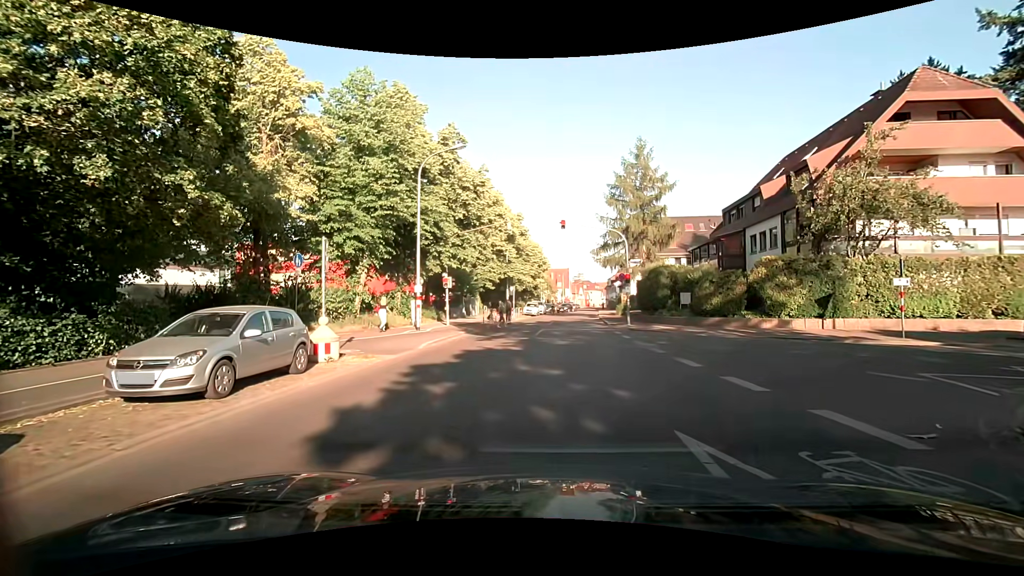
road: unclassified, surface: asphalt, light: Day
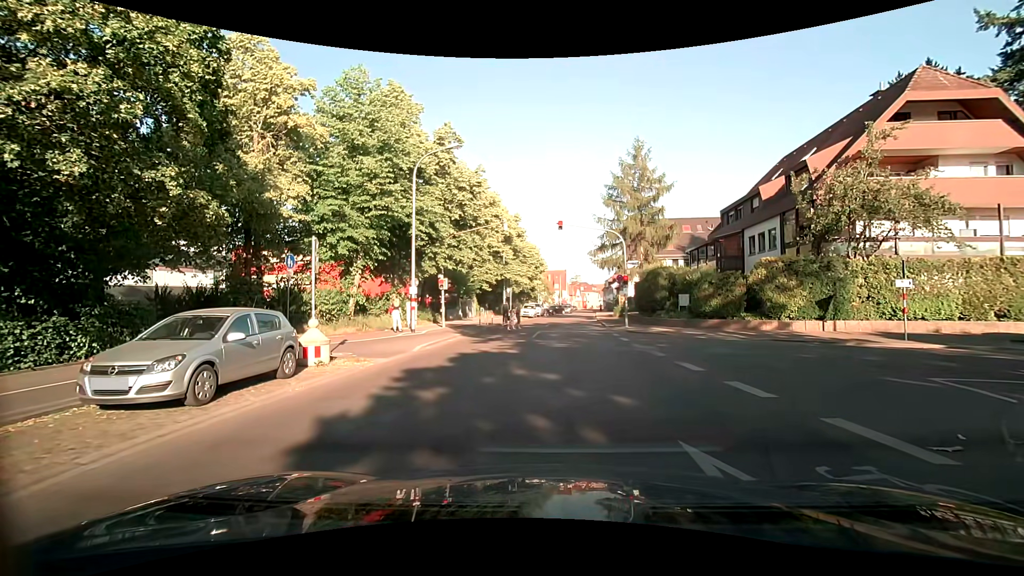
(0.0, +0.4) m; 0°
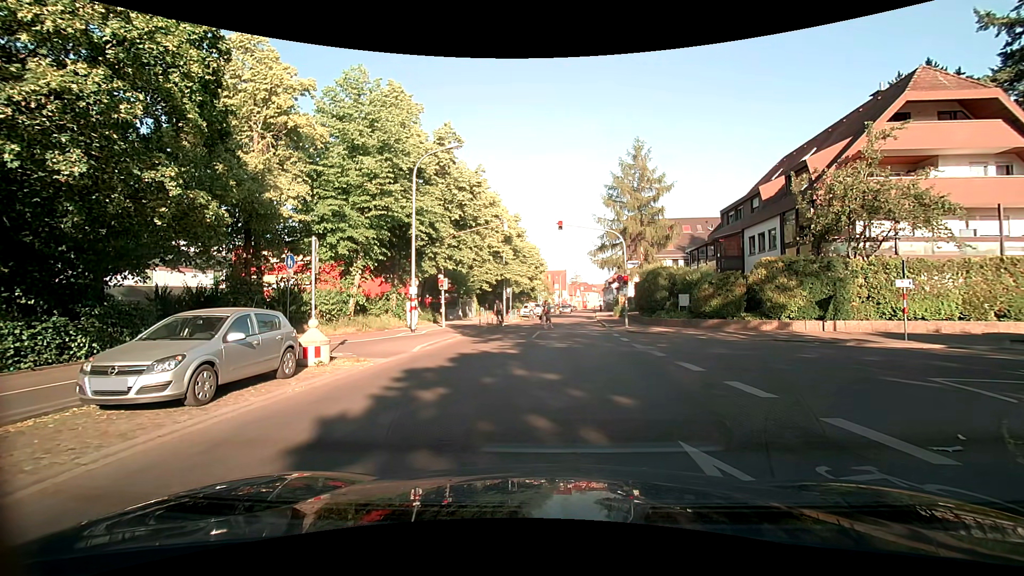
(0.0, +0.1) m; 0°
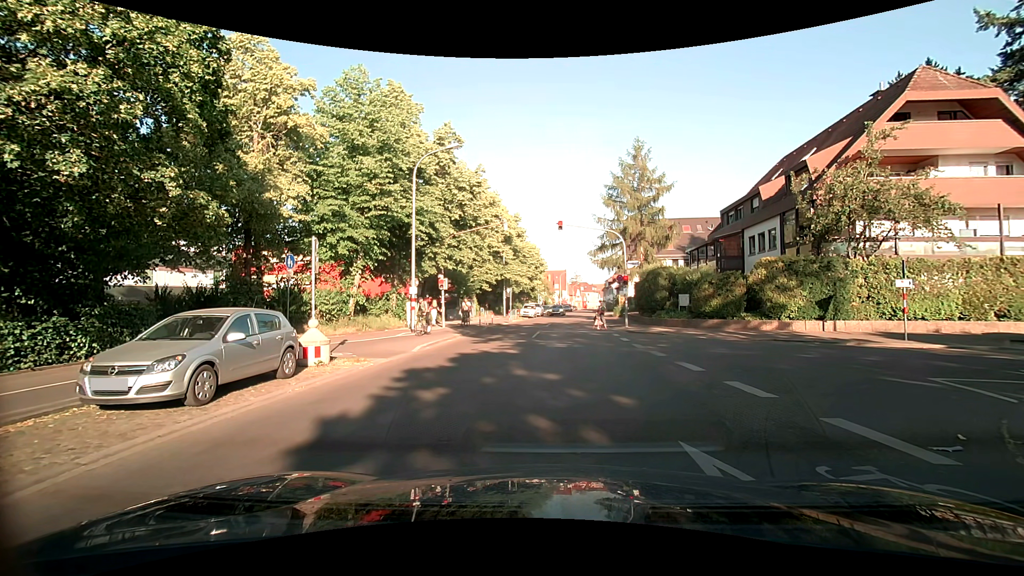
(0.0, 0.0) m; 0°
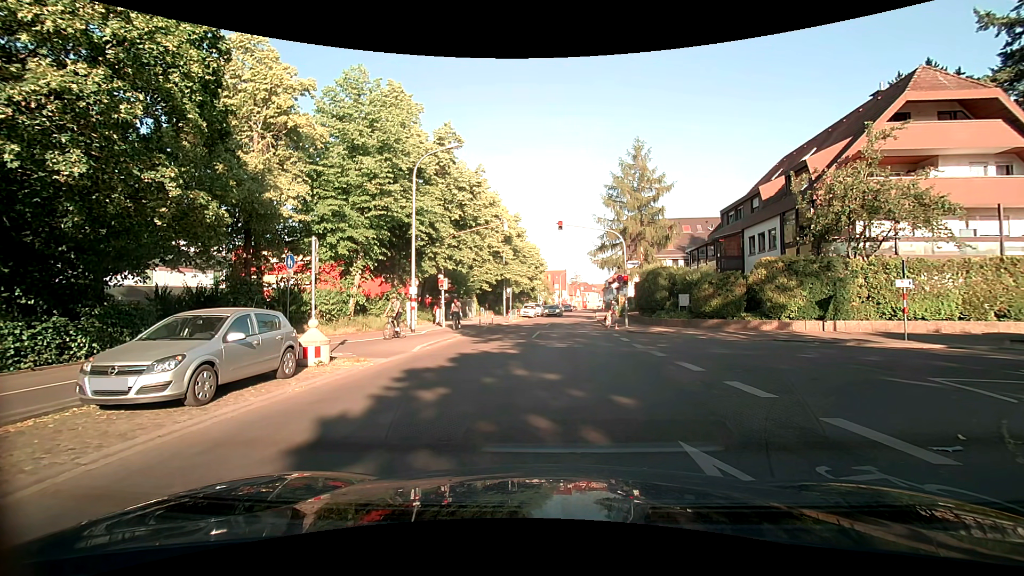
(0.0, 0.0) m; 0°
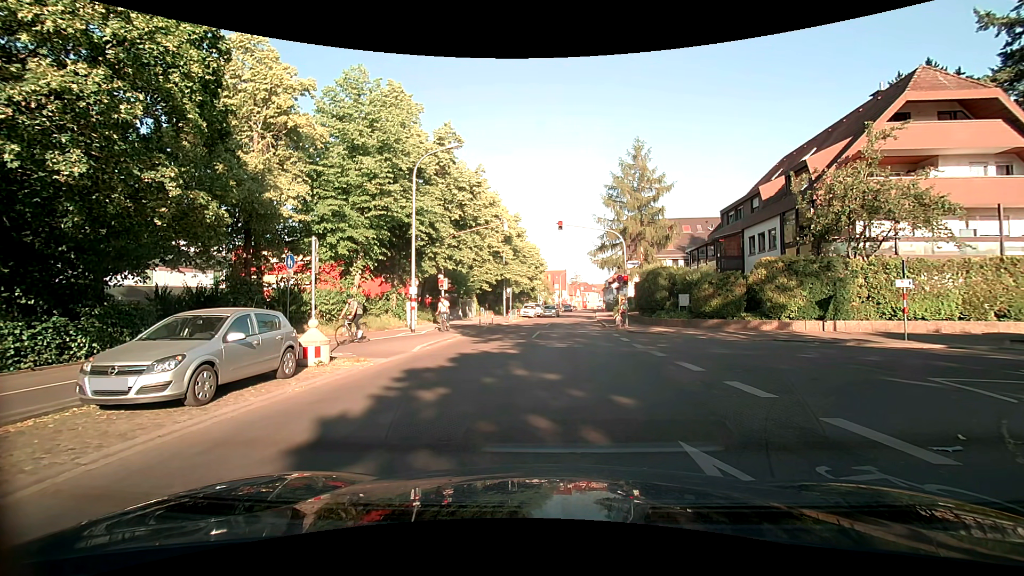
(0.0, 0.0) m; 0°
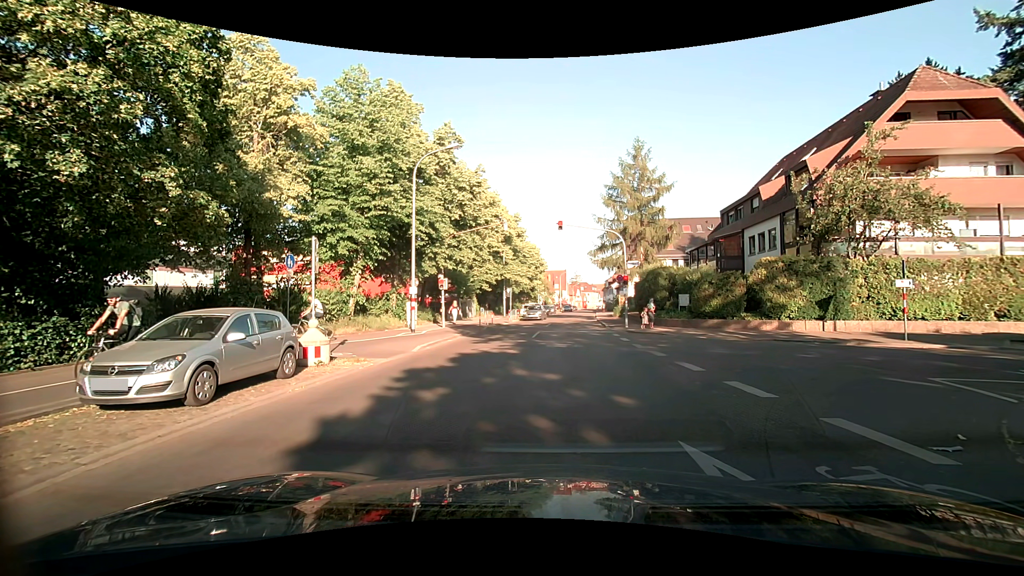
(0.0, 0.0) m; 0°
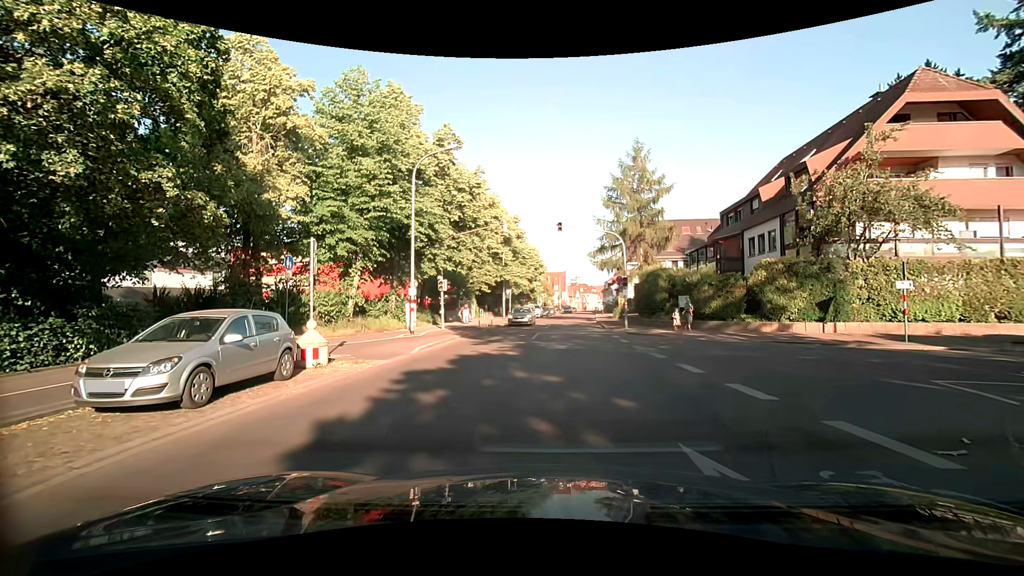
(0.0, 0.0) m; 0°
(+1, +10) (+1, +20) (+2, +30) (+3, +40) (+3, +50) (+4, +60) (+6, +70) (+7, +80) (+8, +90) (+9, +100) m
